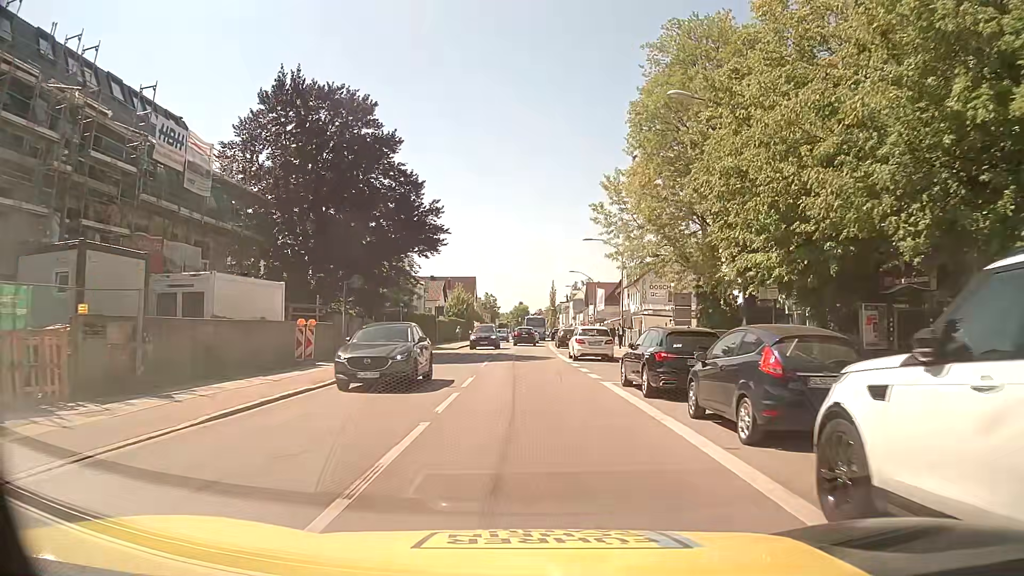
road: secondary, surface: asphalt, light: Day
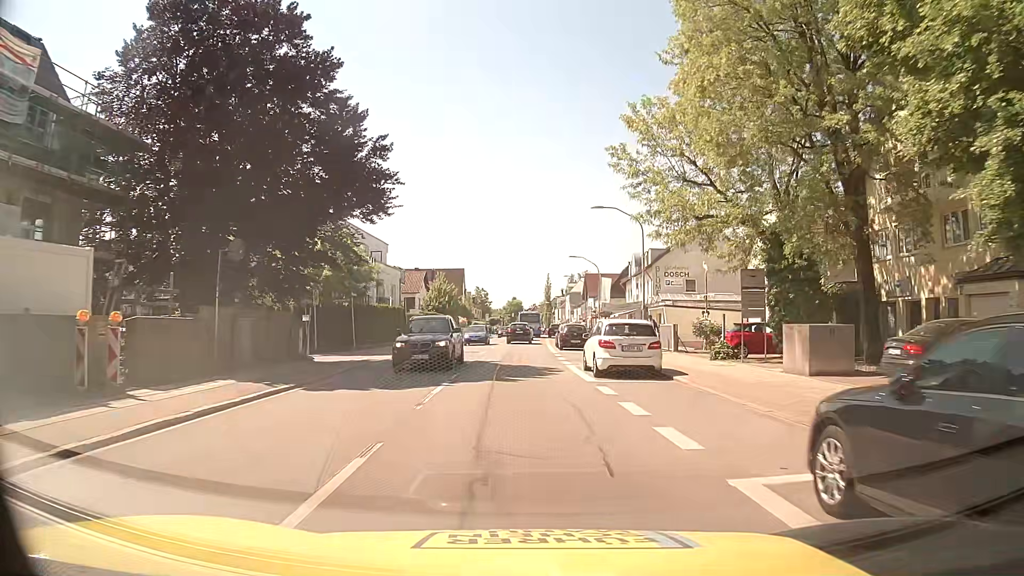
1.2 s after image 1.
(+0.1, +12.0) m; +1°
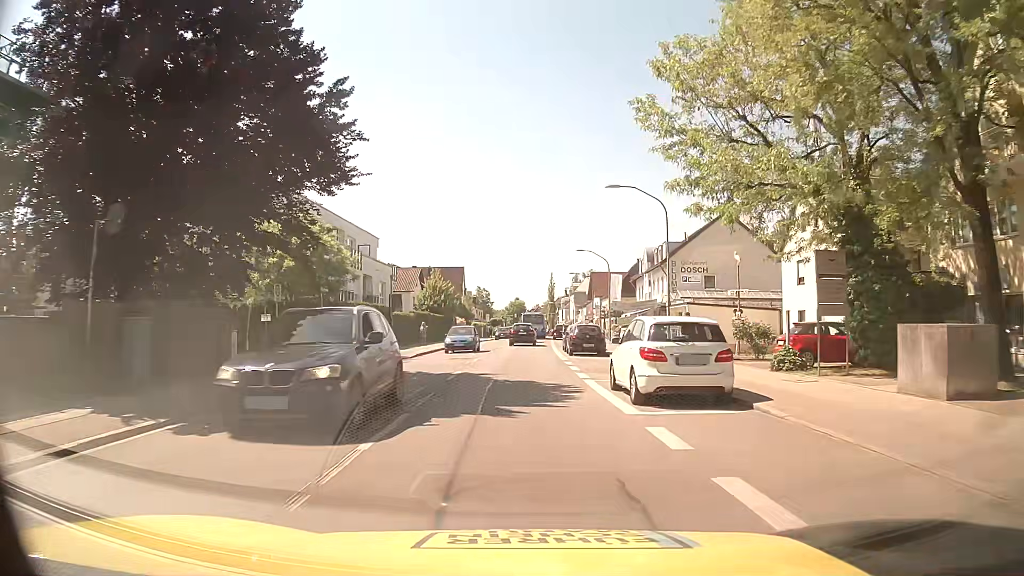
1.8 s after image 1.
(0.0, +6.1) m; -1°
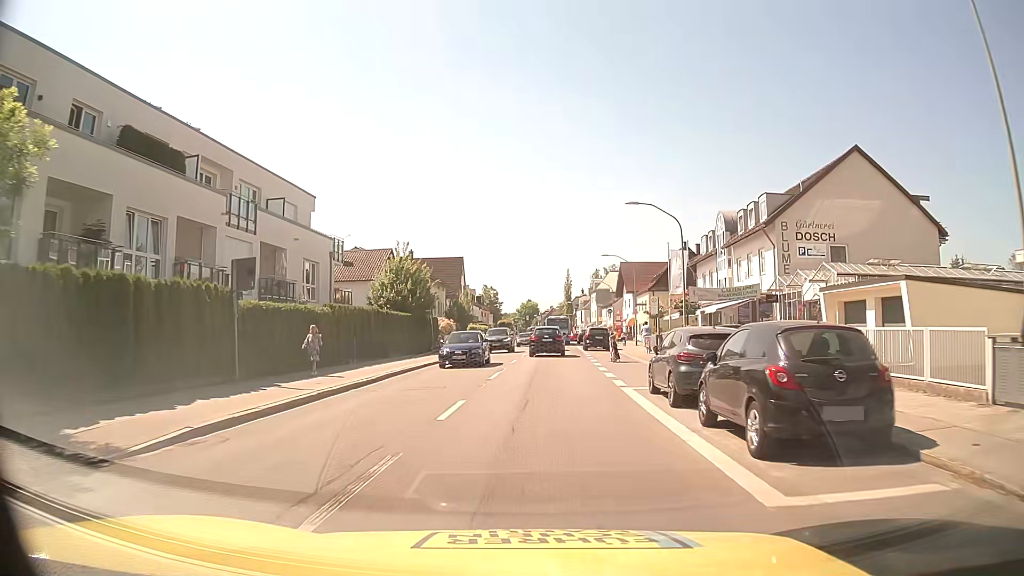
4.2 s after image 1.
(-0.3, +24.2) m; 0°
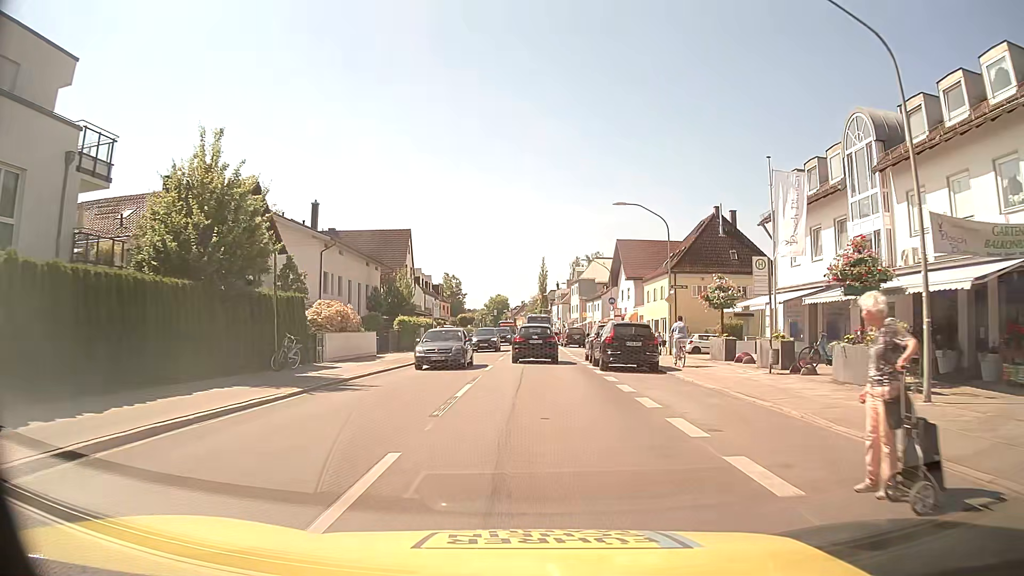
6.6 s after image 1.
(-0.1, +24.4) m; +2°
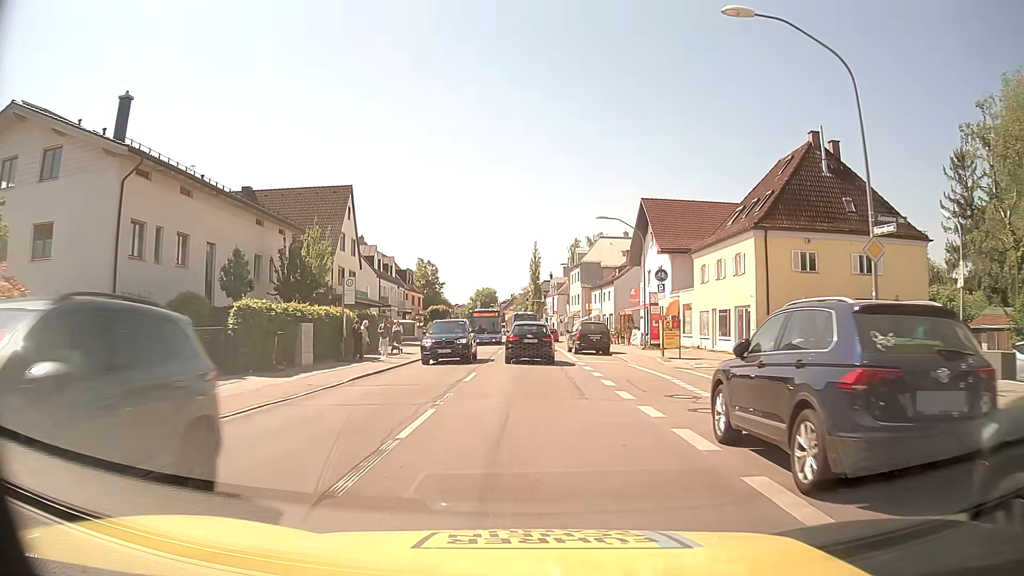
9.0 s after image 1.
(+0.1, +22.7) m; +1°
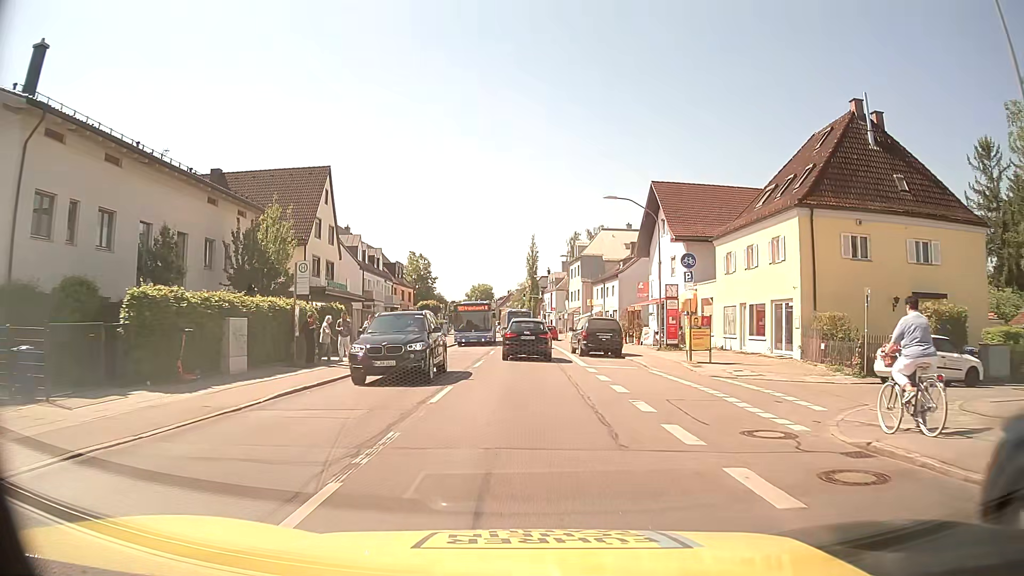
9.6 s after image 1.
(0.0, +5.8) m; 0°
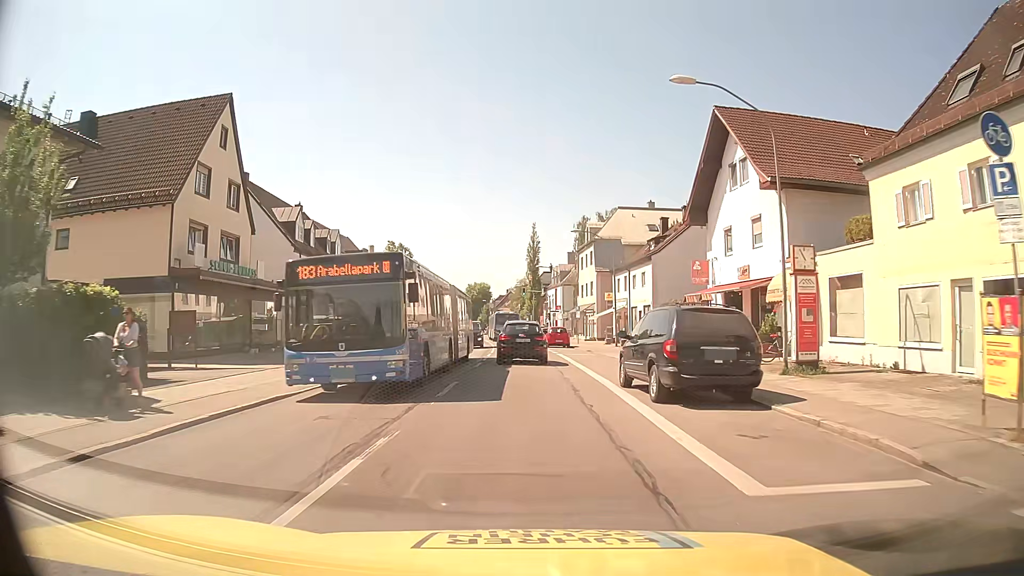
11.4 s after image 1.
(+0.1, +17.8) m; 0°
(0, +10) (0, +20) (0, +30) (-1, +40) (-1, +50) (-2, +60) (-3, +70) (-4, +80) (-5, +90) (-6, +100) m
